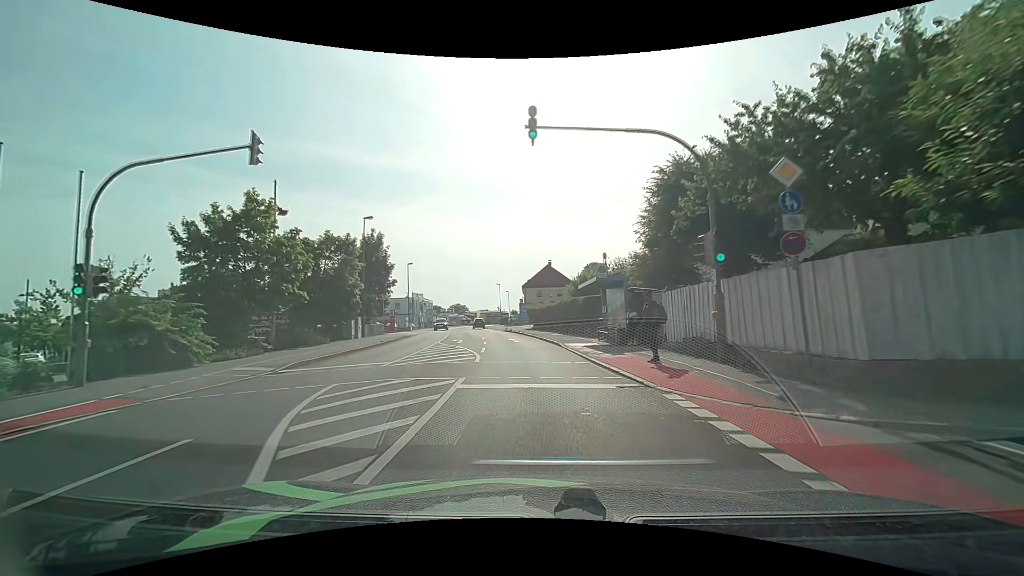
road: tertiary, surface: asphalt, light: Day
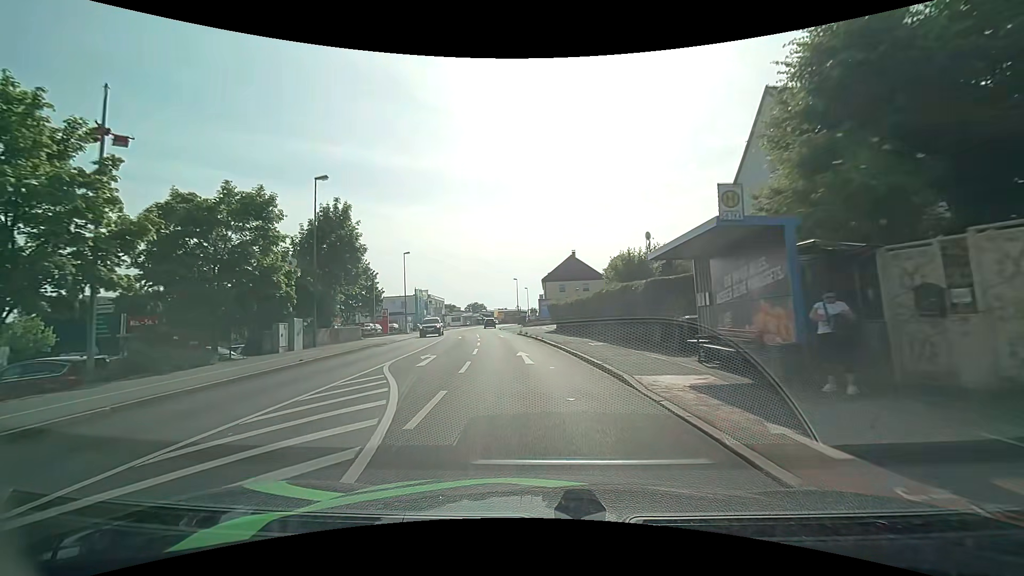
(-0.2, +13.0) m; -2°
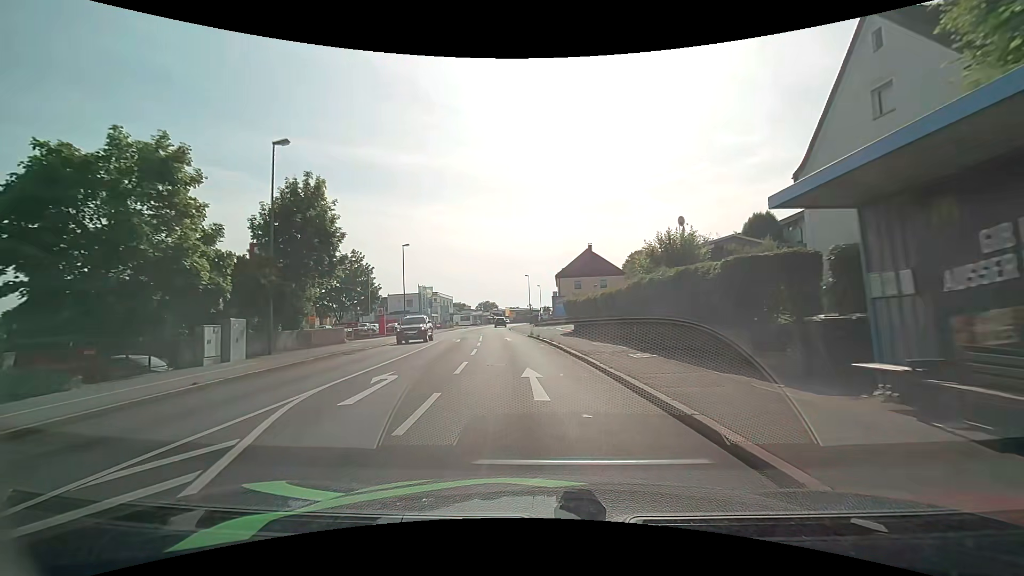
(-0.1, +6.4) m; -2°
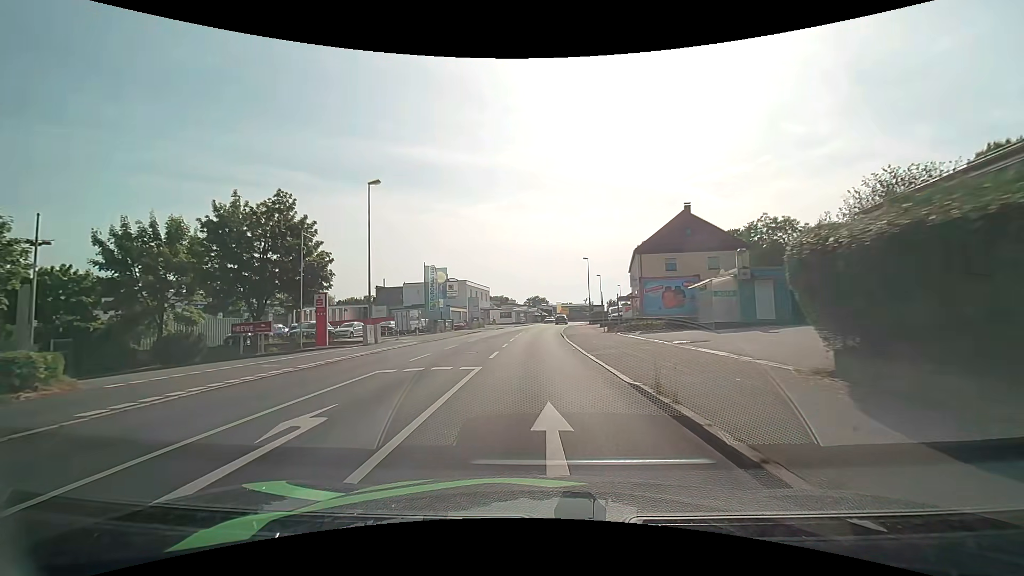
(-1.5, +26.5) m; -6°
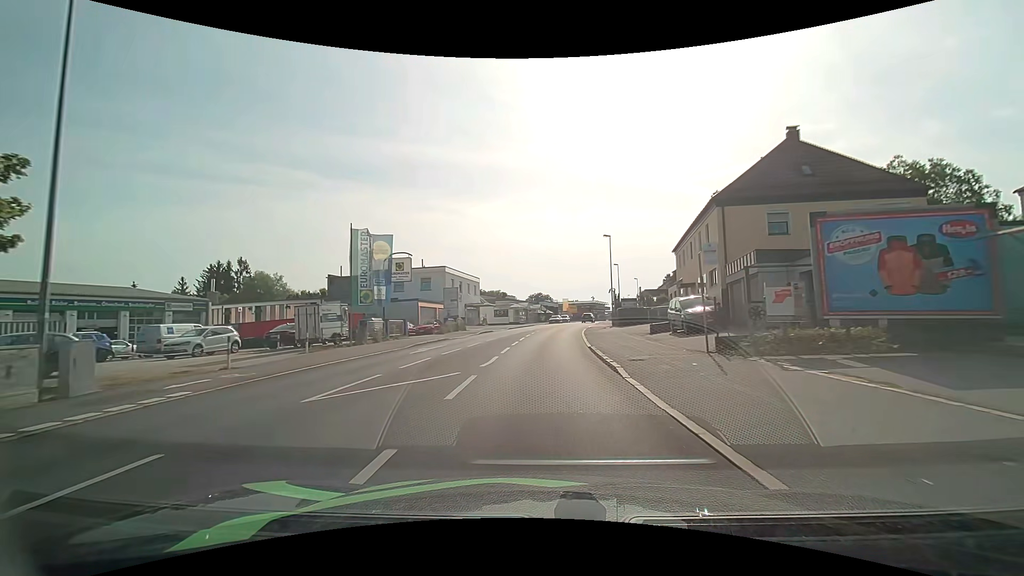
(-0.2, +20.7) m; -1°
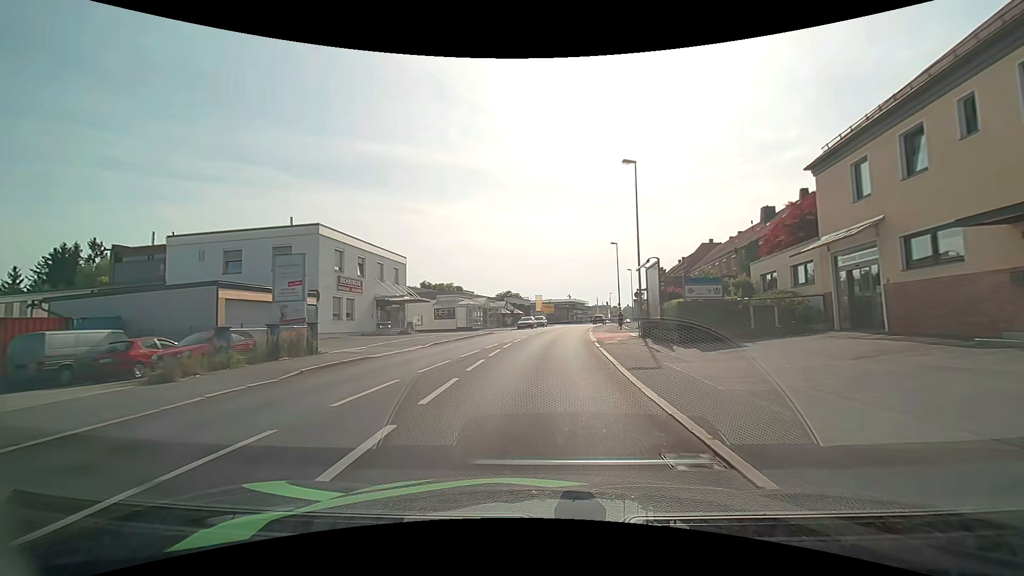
(+0.8, +28.3) m; +3°
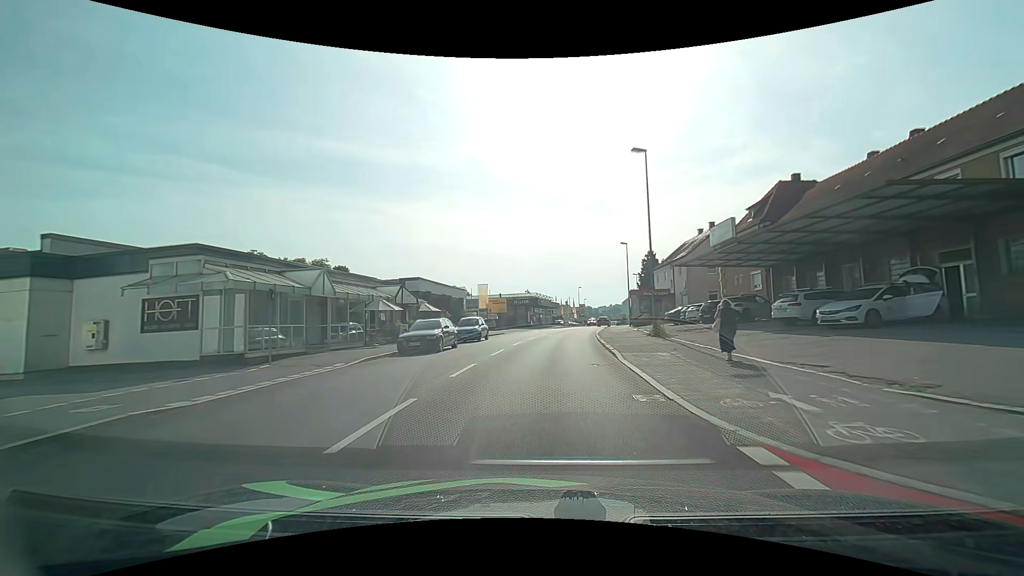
(+1.6, +35.8) m; +5°
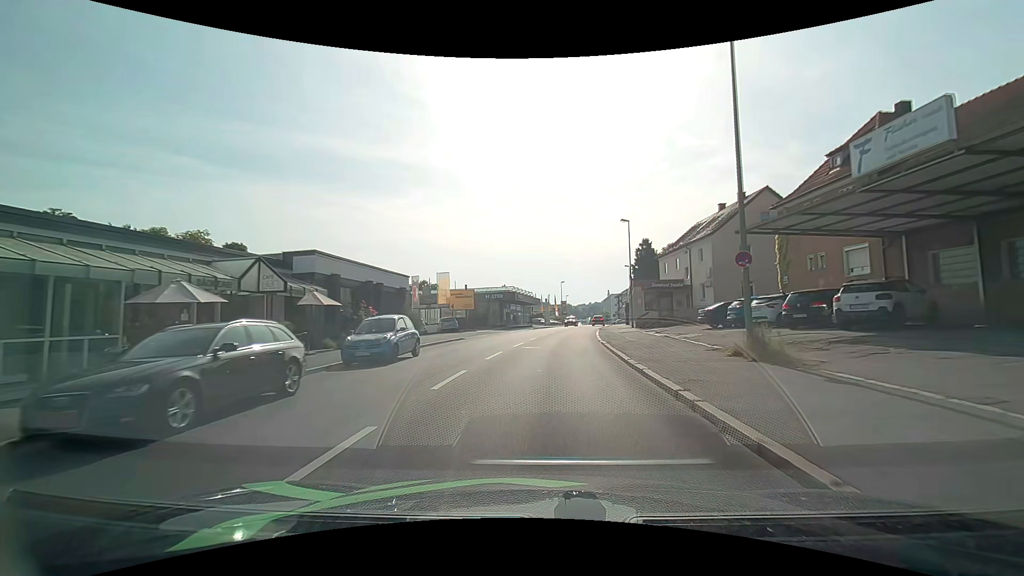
(+0.3, +14.0) m; +2°
